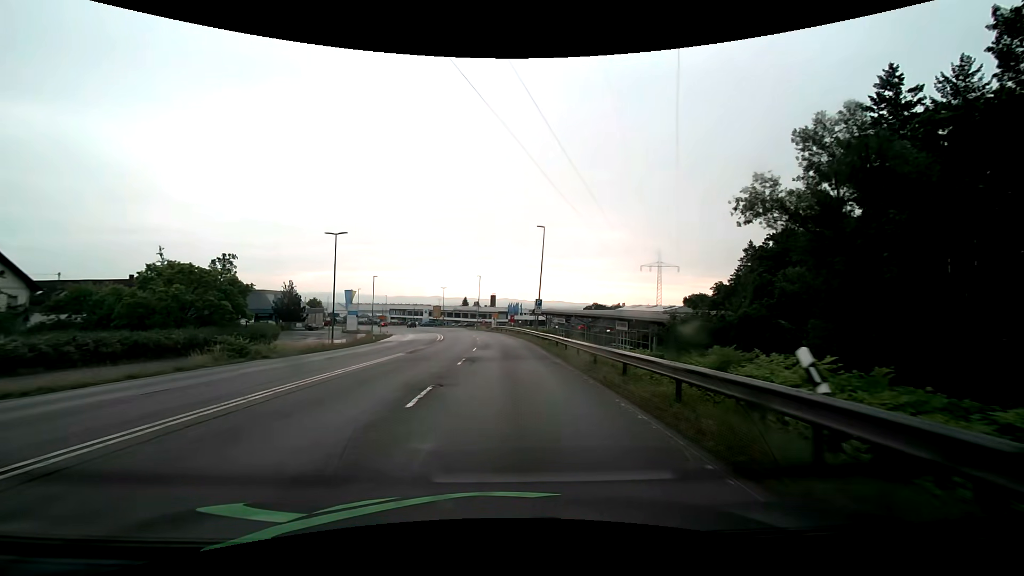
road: secondary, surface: asphalt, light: Day
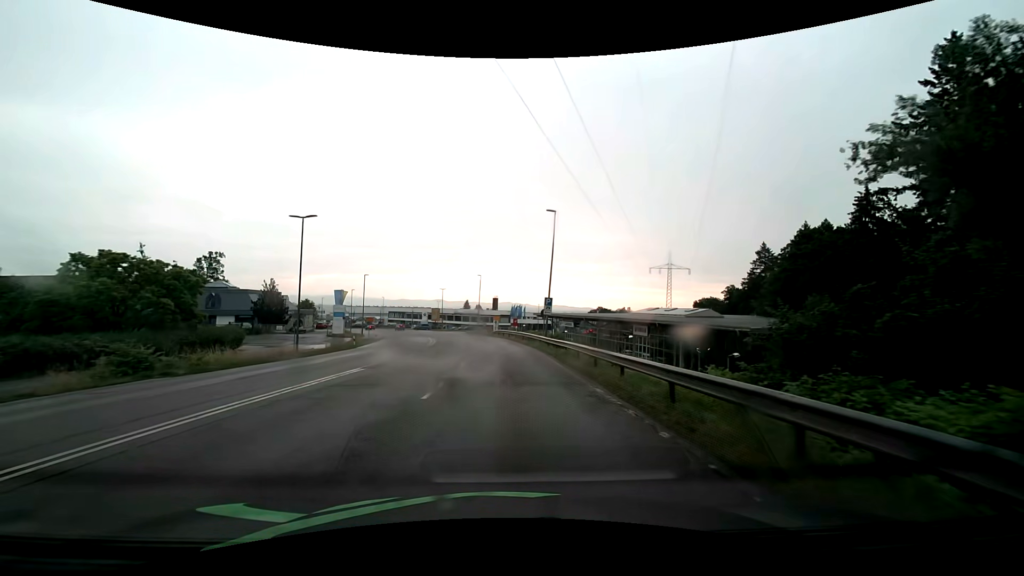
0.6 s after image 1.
(0.0, +7.7) m; 0°
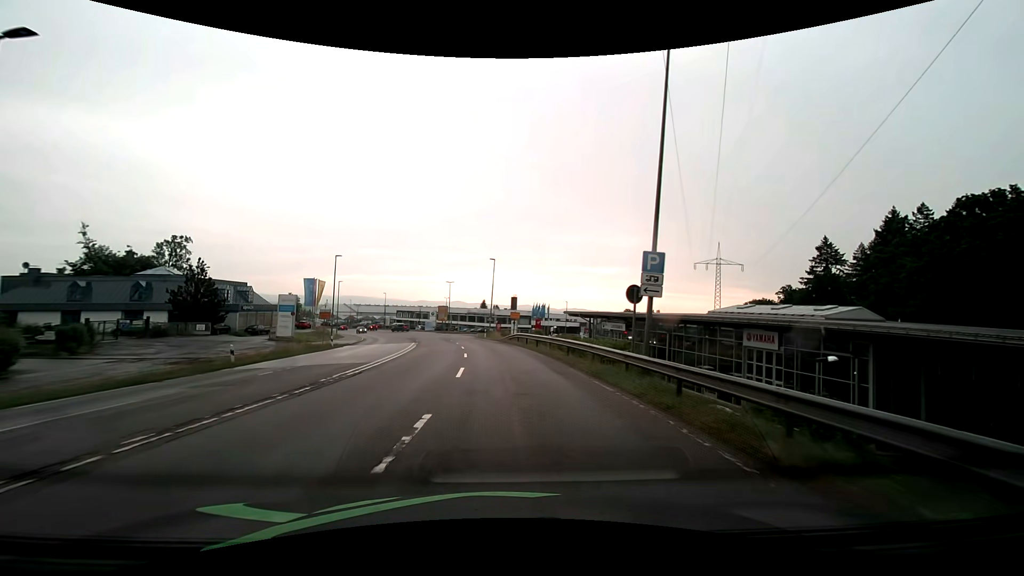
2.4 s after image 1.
(-0.3, +22.9) m; -2°
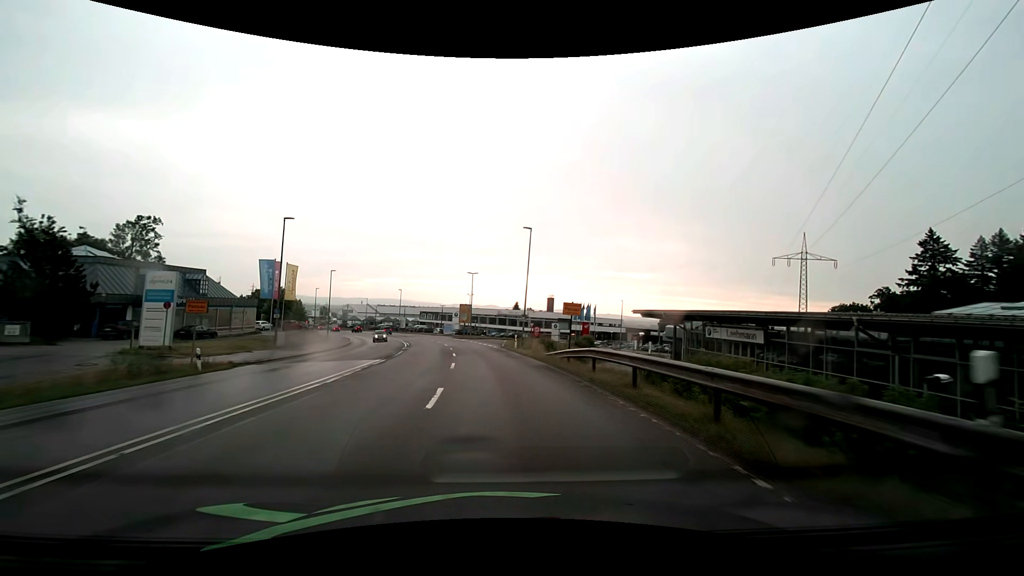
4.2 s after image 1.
(-0.6, +22.9) m; -4°
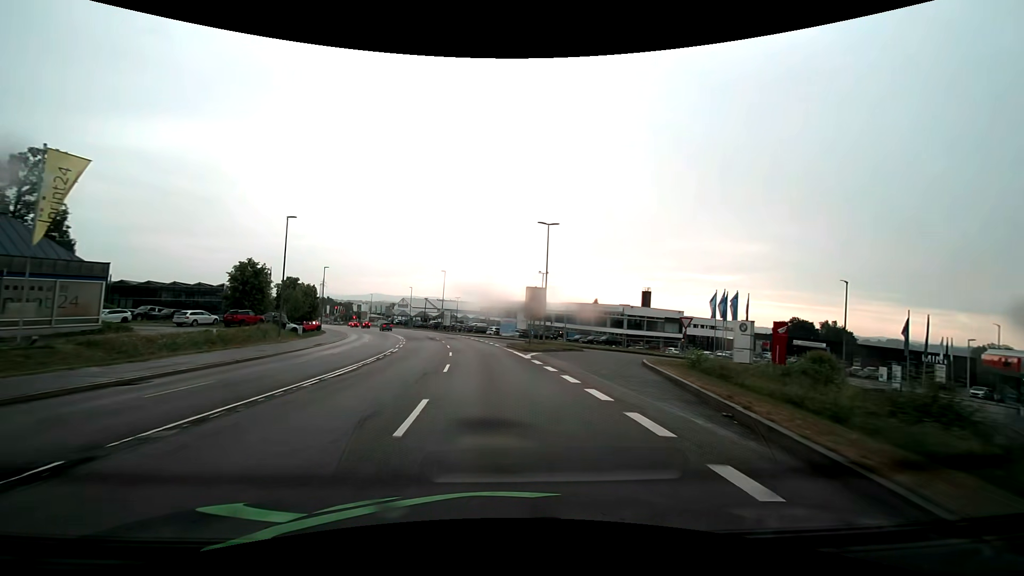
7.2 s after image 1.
(-2.6, +38.0) m; -8°
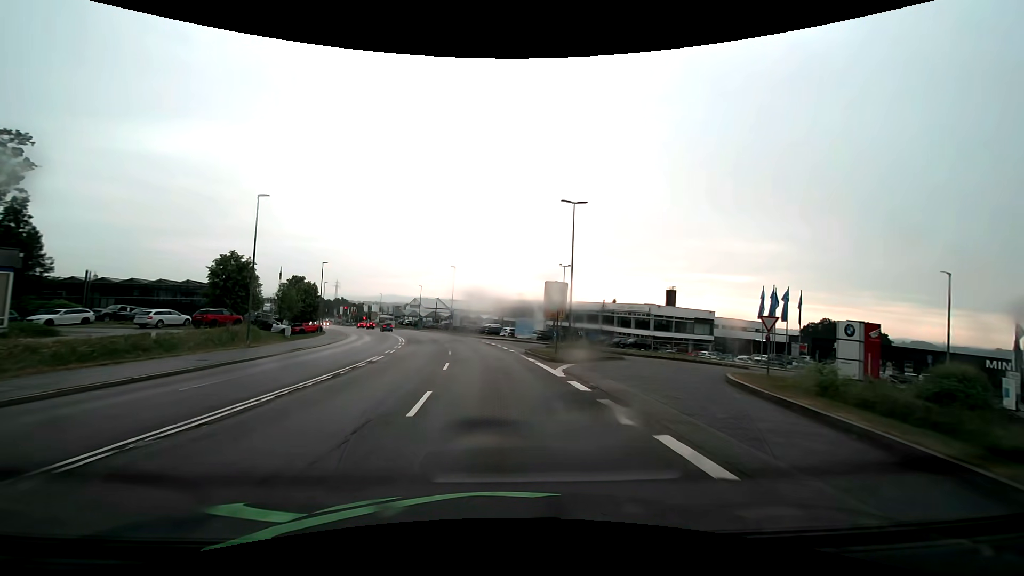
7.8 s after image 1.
(-0.1, +7.6) m; -2°
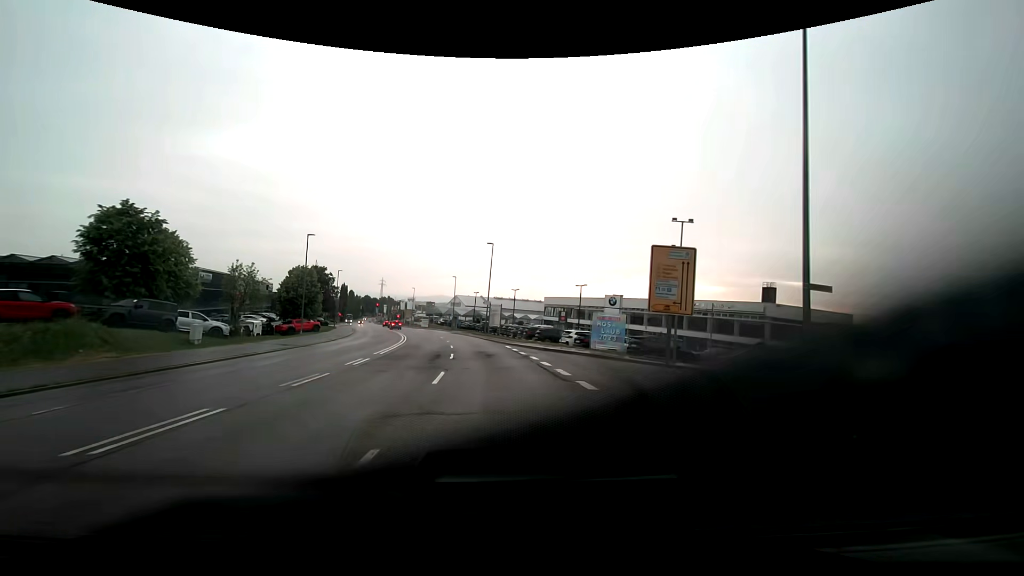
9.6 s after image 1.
(-1.1, +23.0) m; -5°
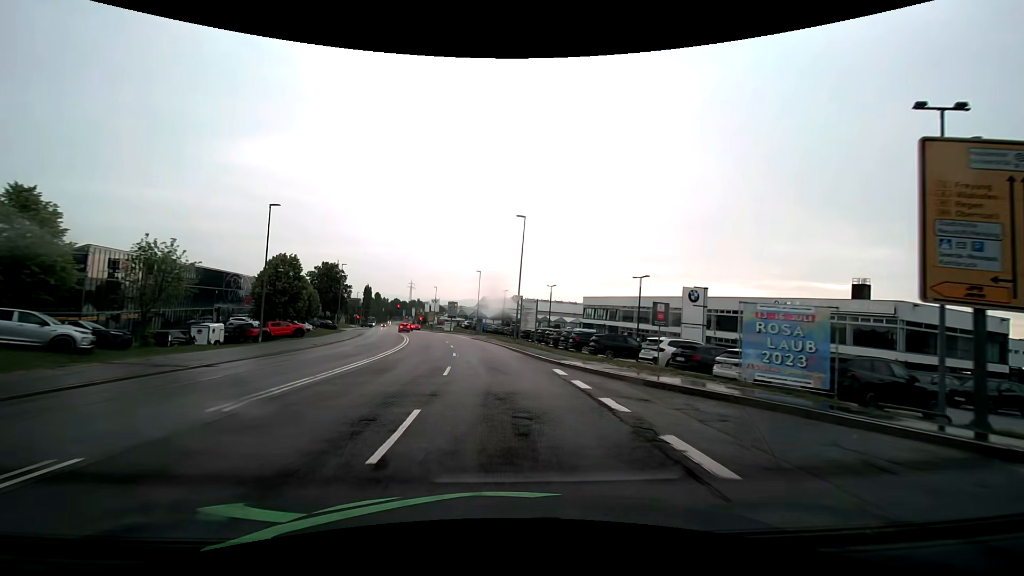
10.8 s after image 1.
(-0.5, +15.3) m; -4°
(0, +10) (-1, +20) (-2, +30) (-3, +40) (-5, +50) (-7, +60) (-9, +69) (-11, +79) (-13, +89) (-15, +99) m
